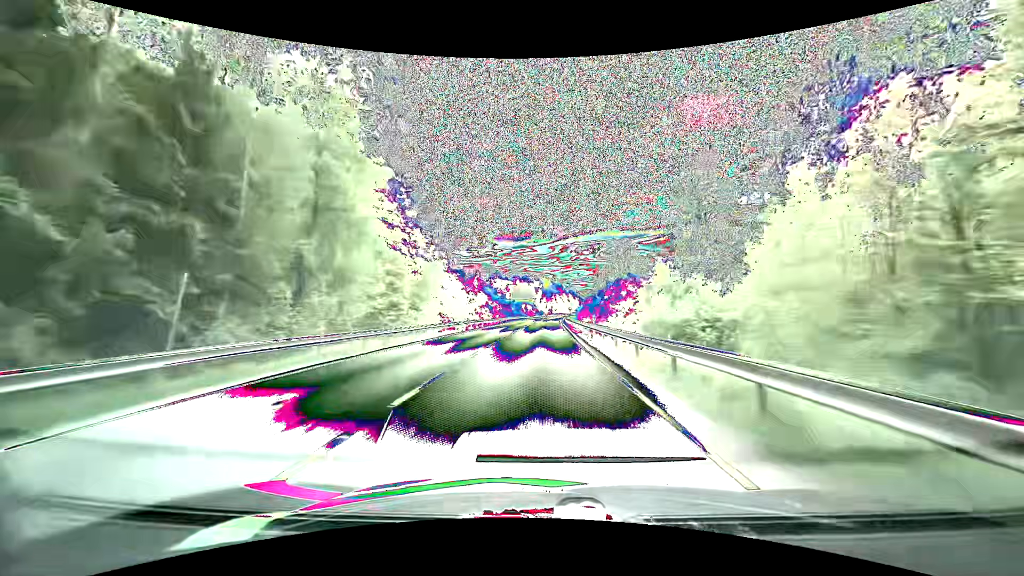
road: primary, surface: asphalt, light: Day
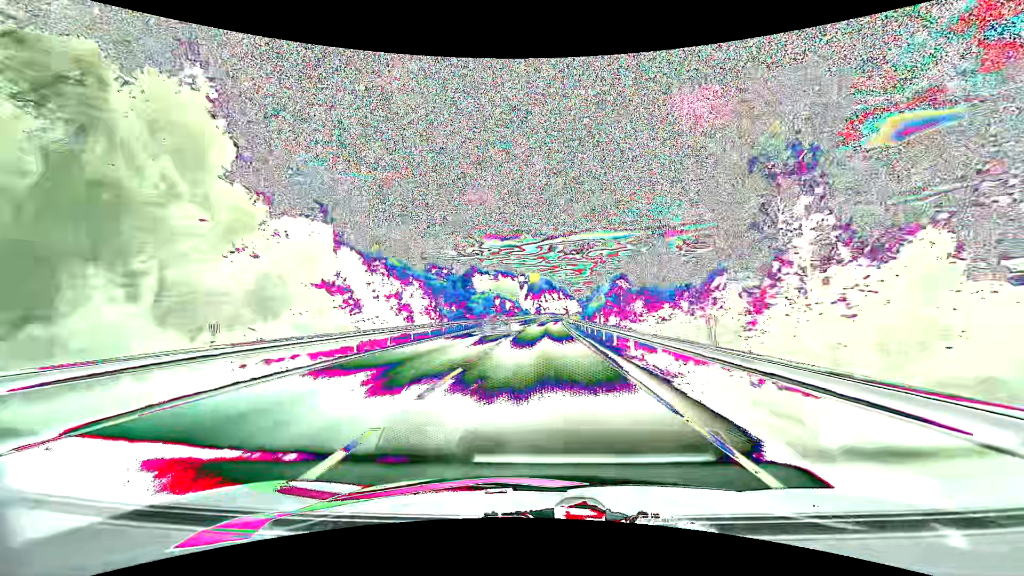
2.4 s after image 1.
(+0.7, +65.6) m; +2°
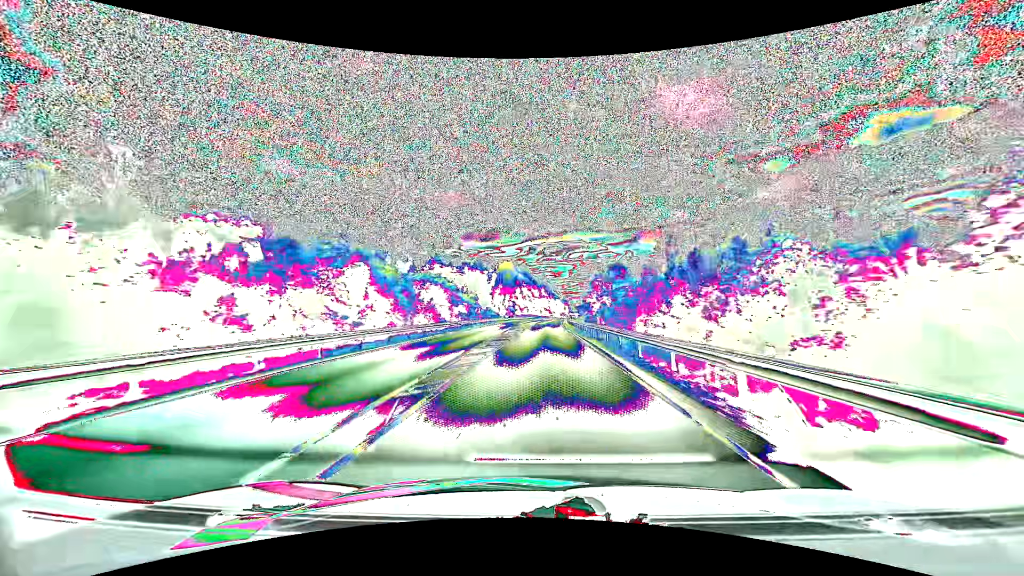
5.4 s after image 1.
(+1.5, +81.5) m; +2°
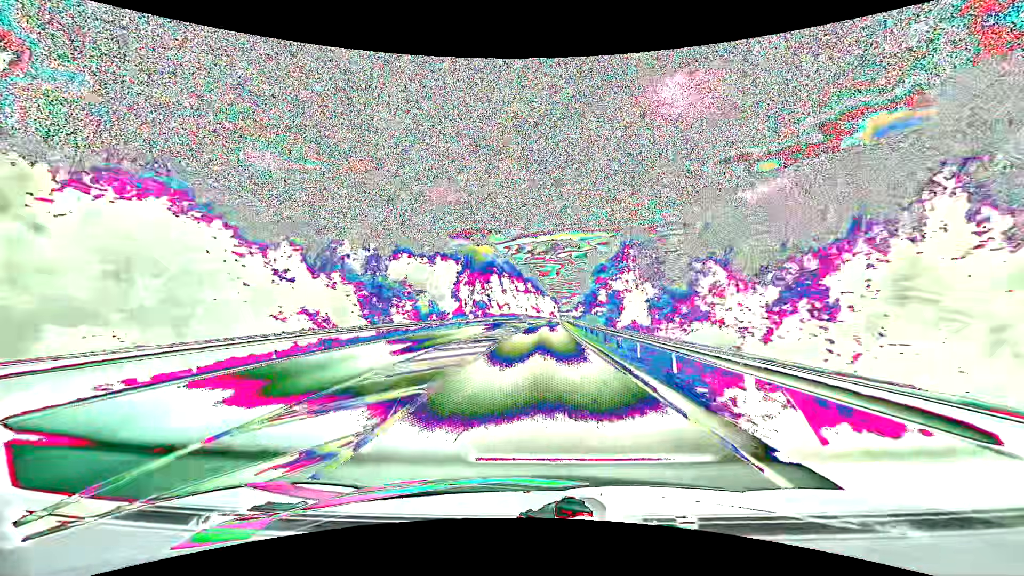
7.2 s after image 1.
(+0.7, +48.7) m; +2°
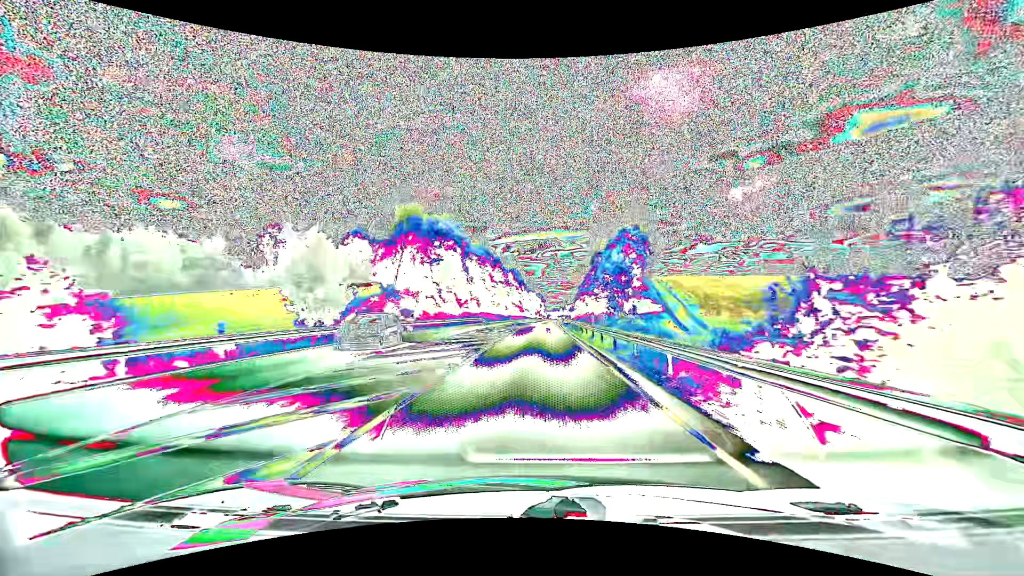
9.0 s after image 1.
(+0.7, +48.5) m; +2°
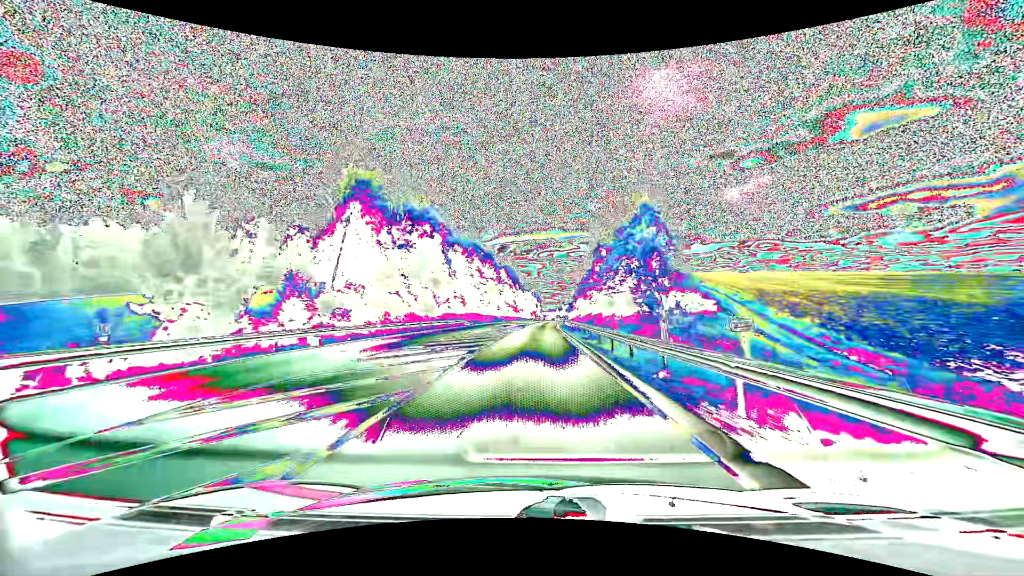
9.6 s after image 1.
(+0.1, +16.1) m; 0°
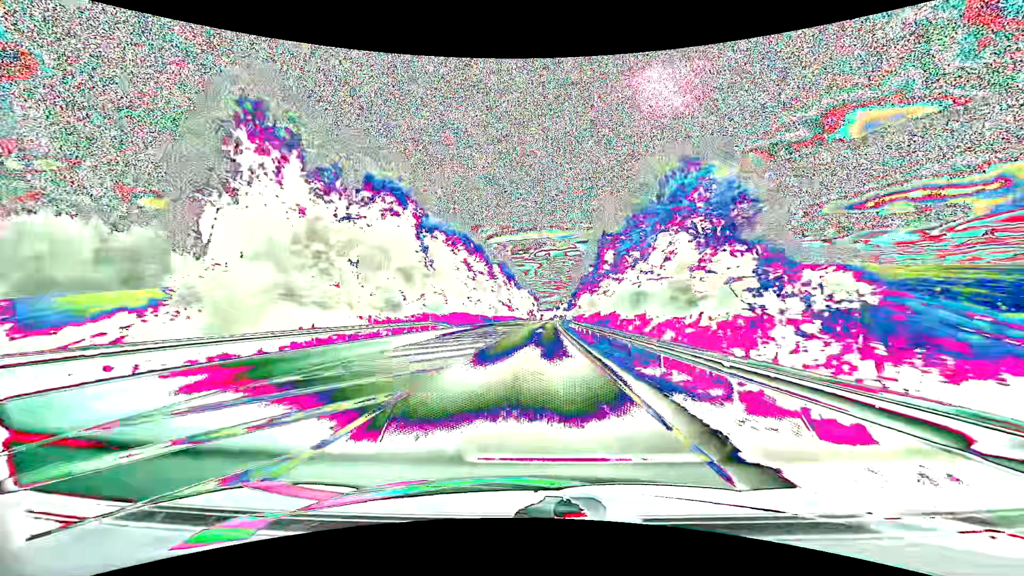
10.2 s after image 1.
(+0.1, +16.1) m; 0°
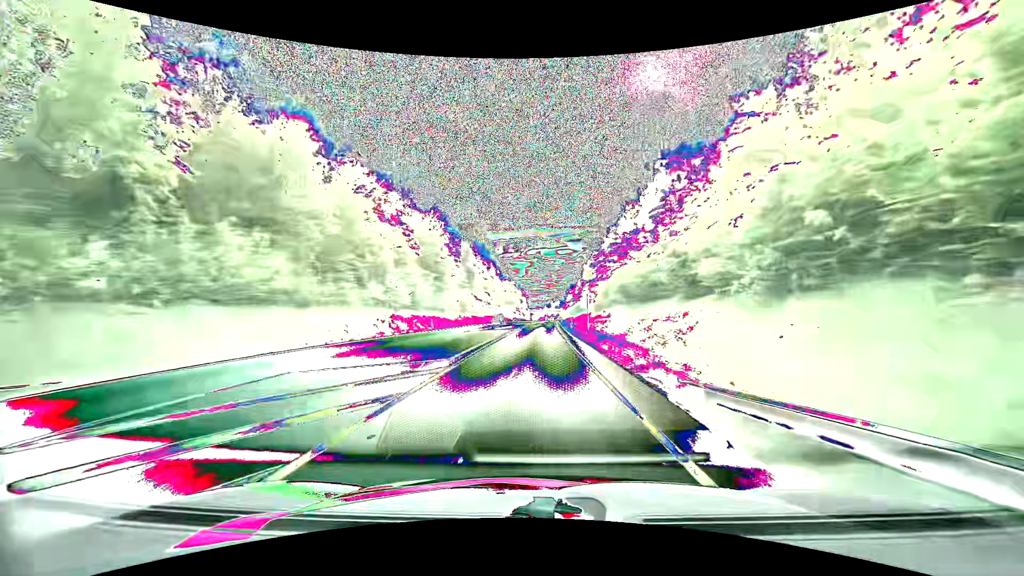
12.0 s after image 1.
(+0.5, +48.3) m; +1°
(0, +10) (0, +20) (0, +30) (0, +40) (0, +50) (0, +60) (+1, +70) (+1, +80) (+1, +90) (+1, +100) m
